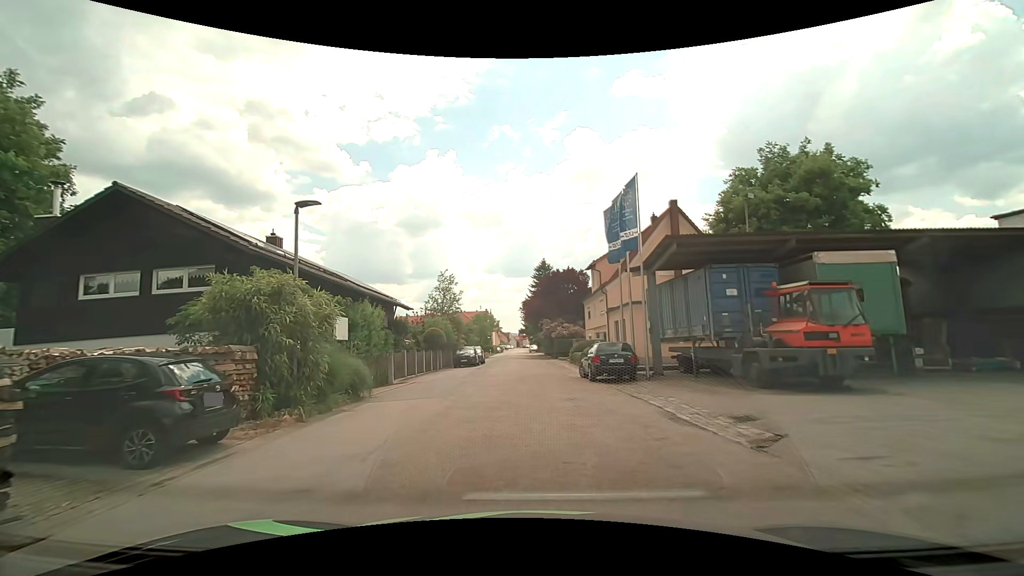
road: residential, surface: asphalt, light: Day
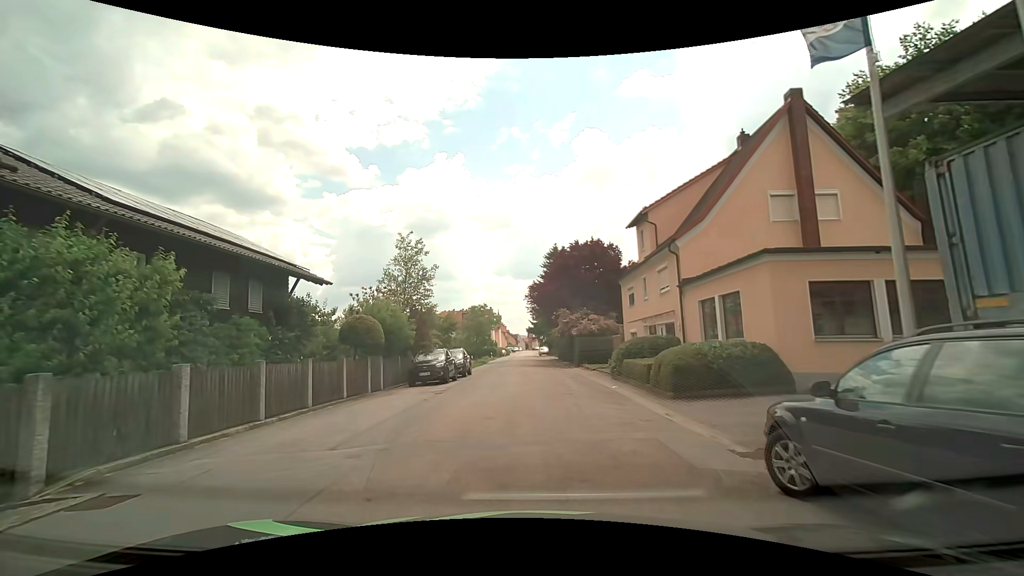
(-0.2, +17.1) m; -2°
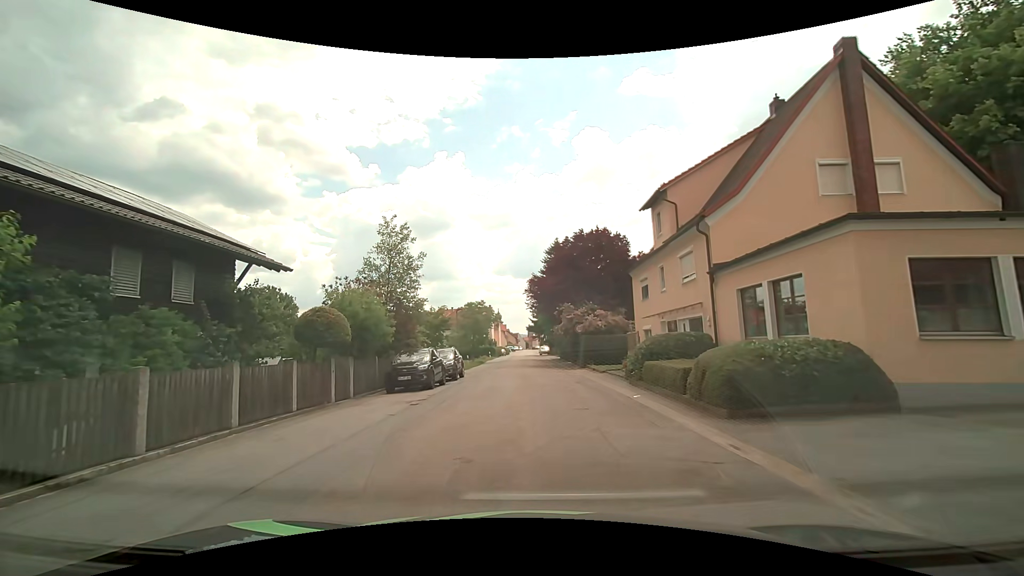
(0.0, +3.6) m; 0°
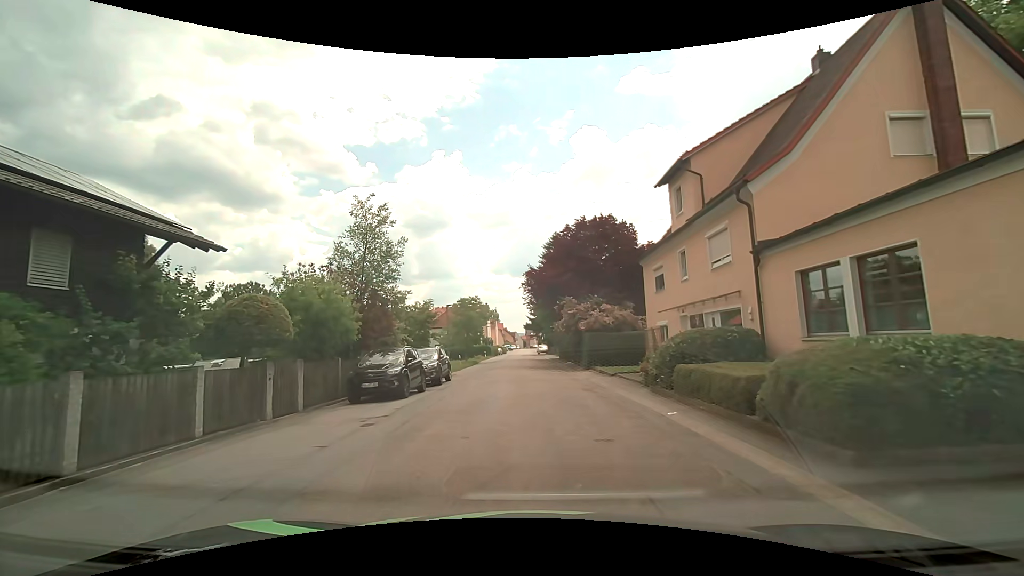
(0.0, +3.7) m; +2°
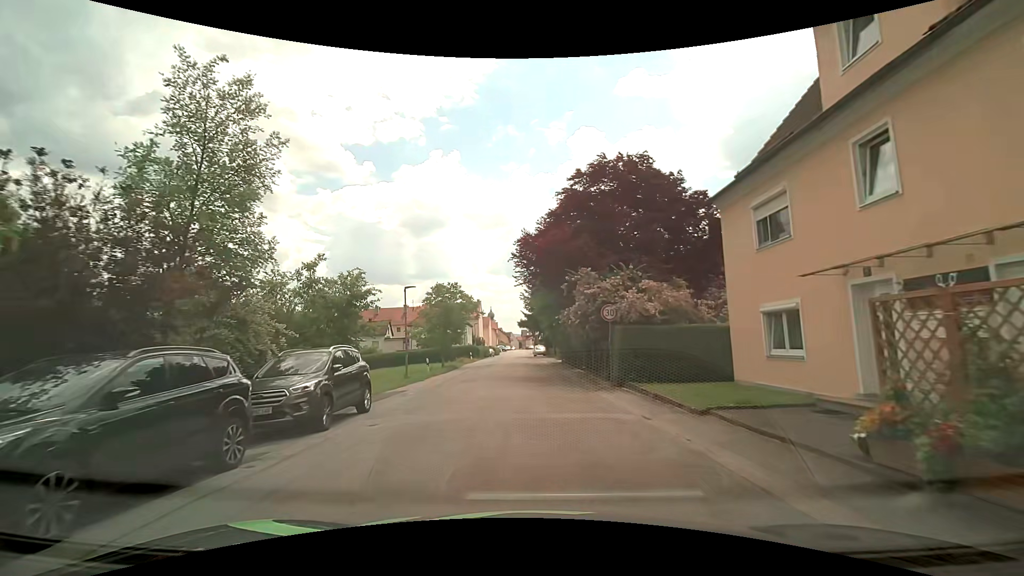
(-0.1, +11.7) m; 0°
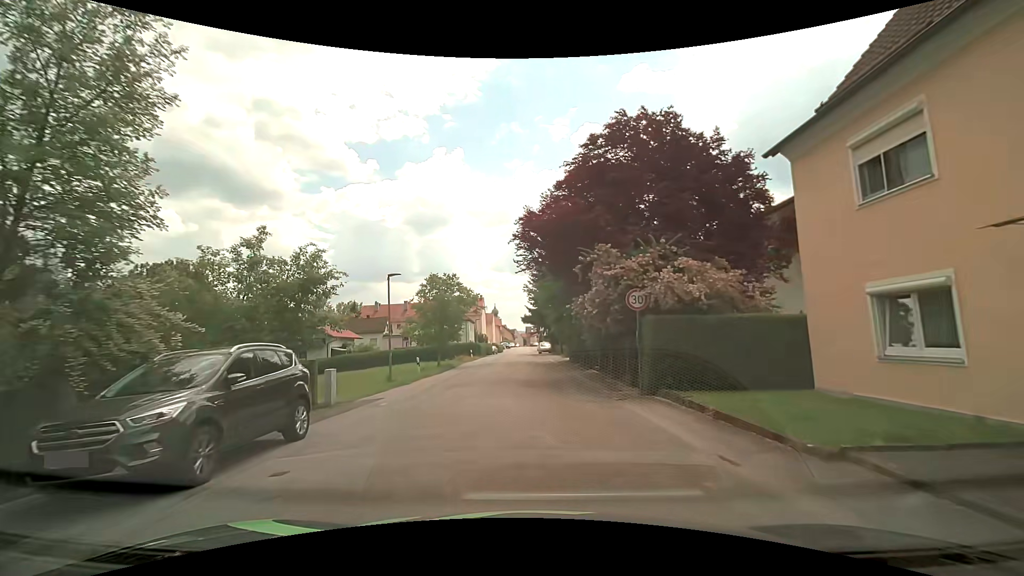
(0.0, +3.9) m; 0°
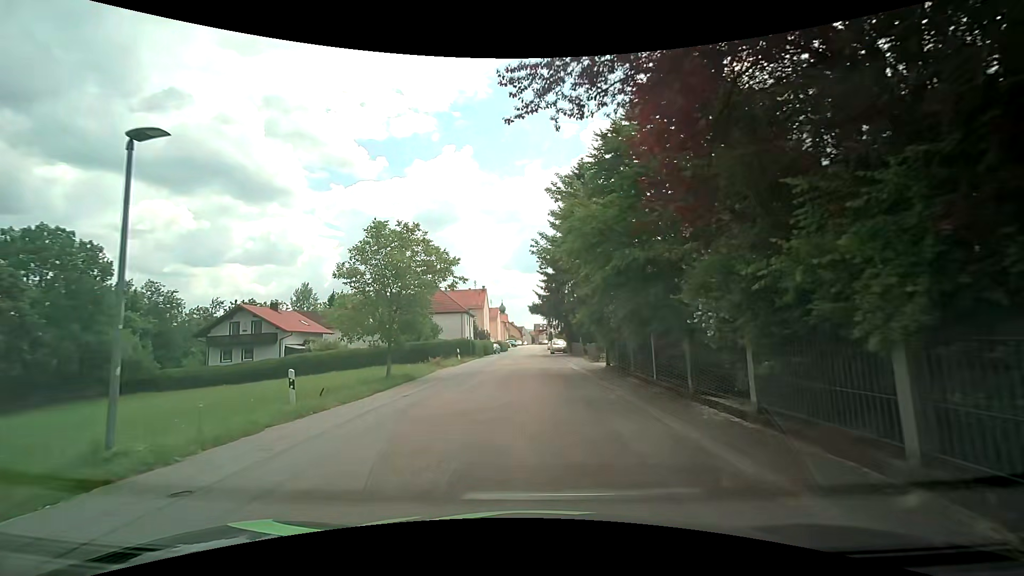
(-0.4, +15.5) m; -2°
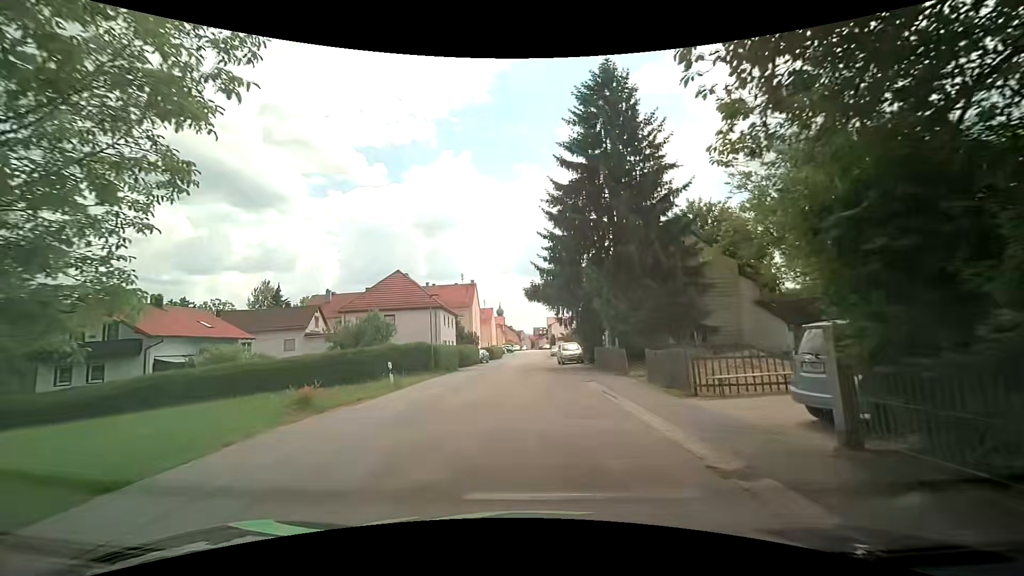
(+0.3, +18.5) m; +2°
(0, +10) (0, +20) (-1, +30) (-1, +40) (-1, +50) (-1, +60) (-1, +70) (-1, +80) (-1, +90) (-1, +100) m
